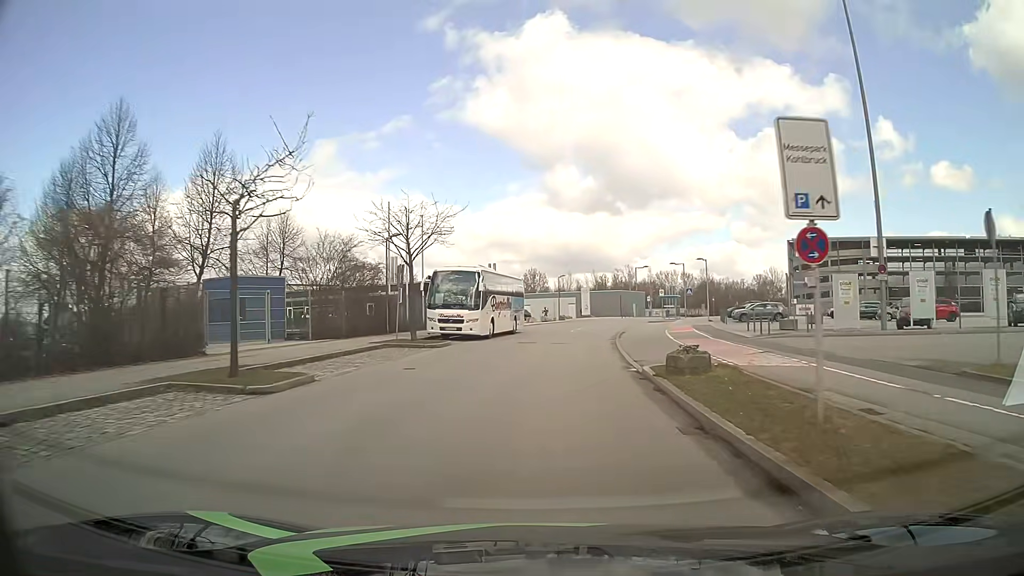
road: residential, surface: asphalt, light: Day
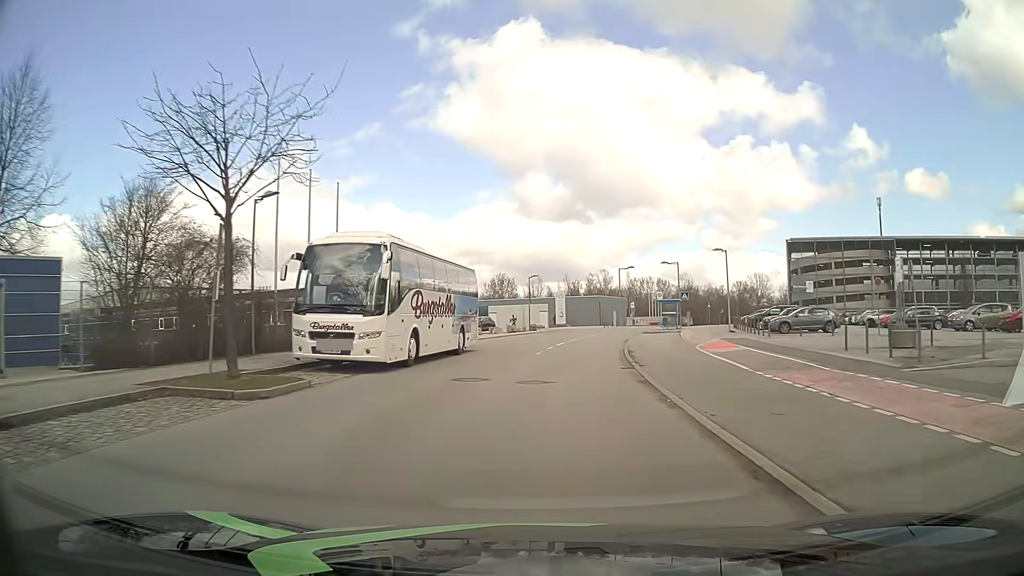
(+0.3, +14.2) m; +3°
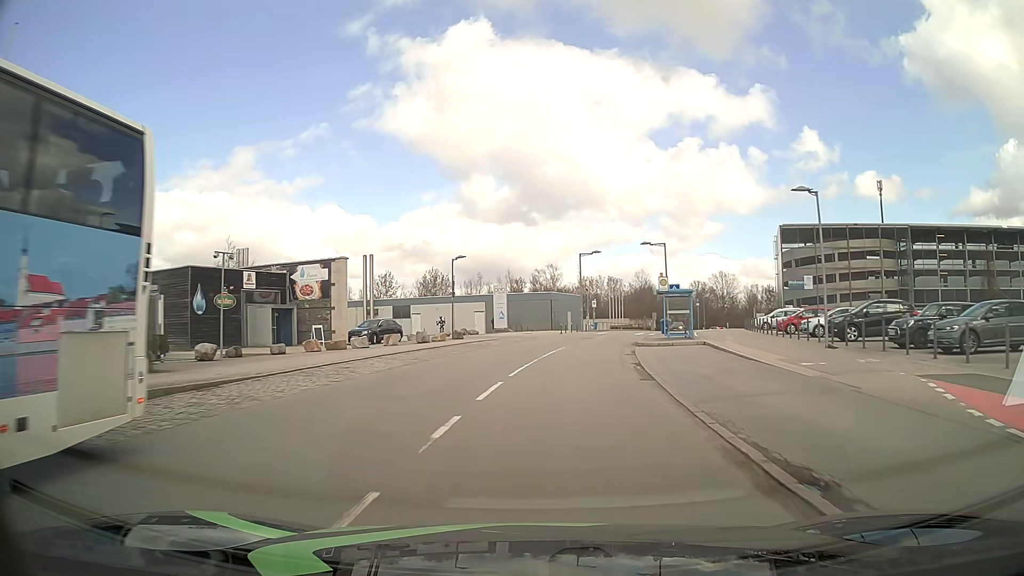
(+0.9, +21.3) m; +5°
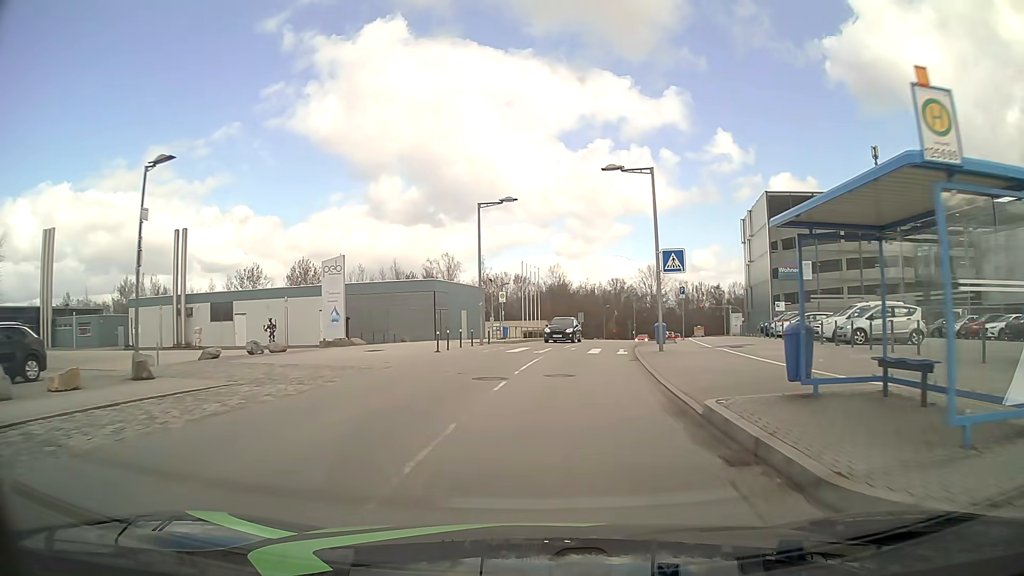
(+1.9, +27.5) m; +8°
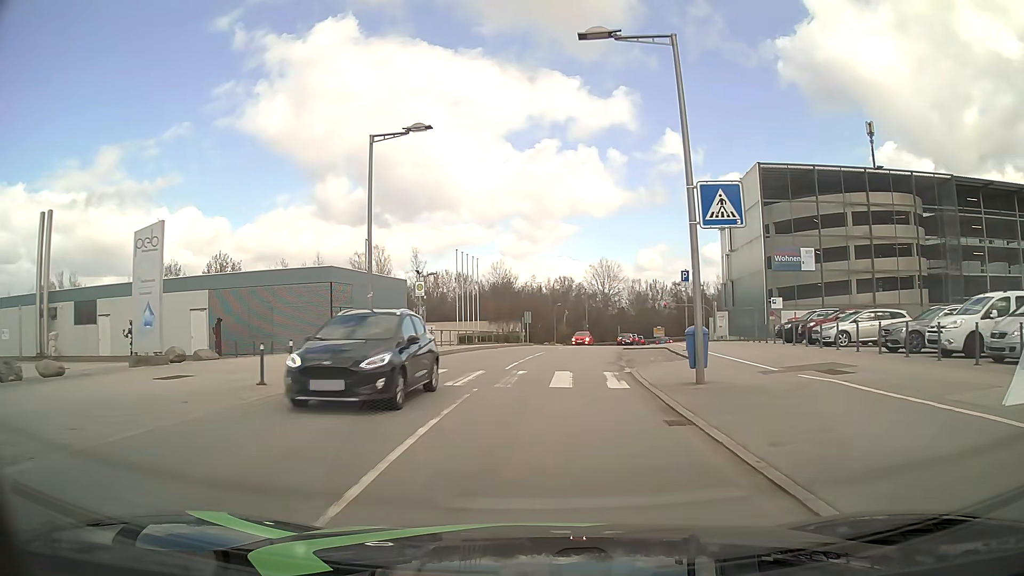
(+0.5, +12.9) m; +5°
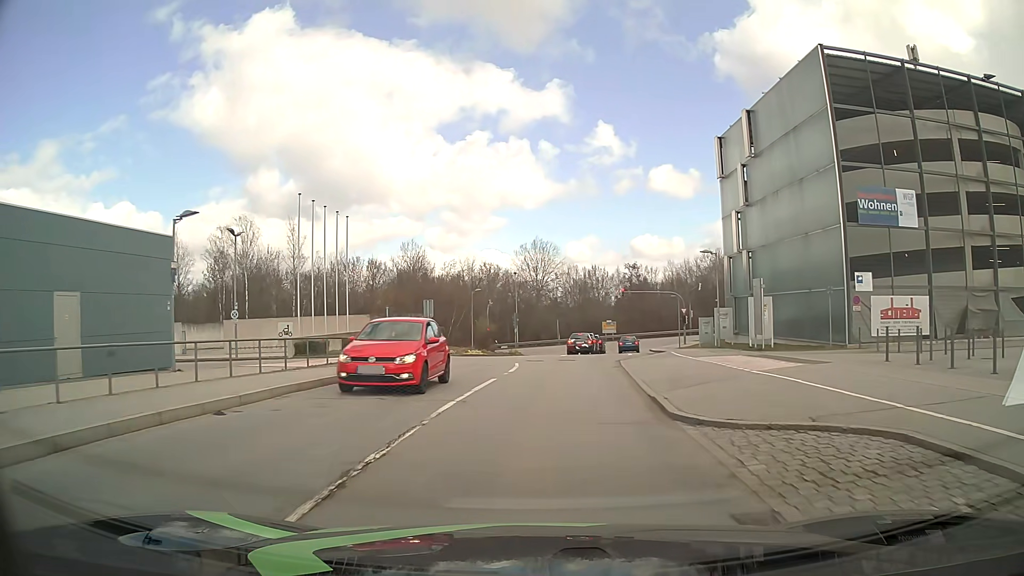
(+1.3, +24.5) m; +6°
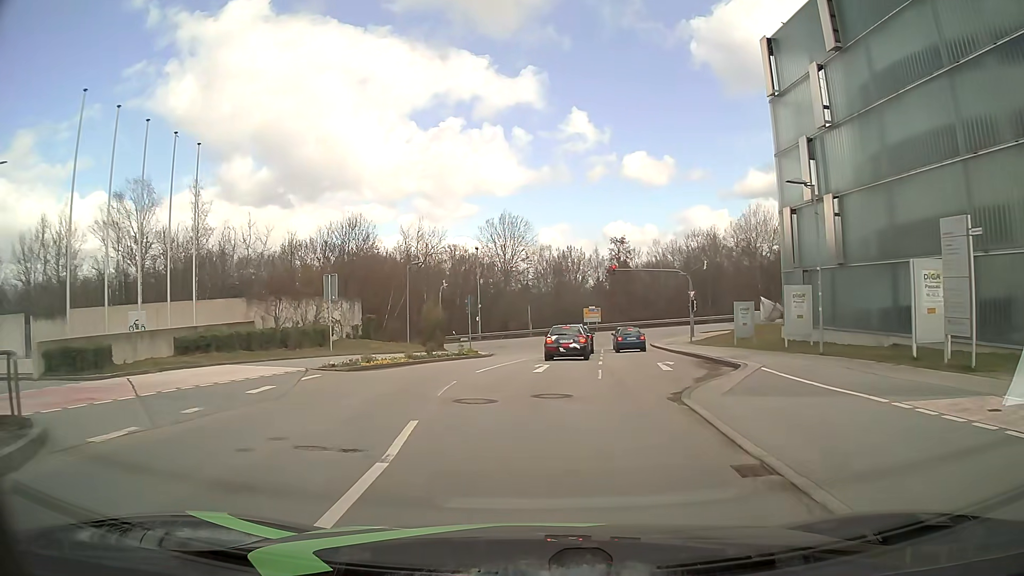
(+0.4, +16.3) m; +2°
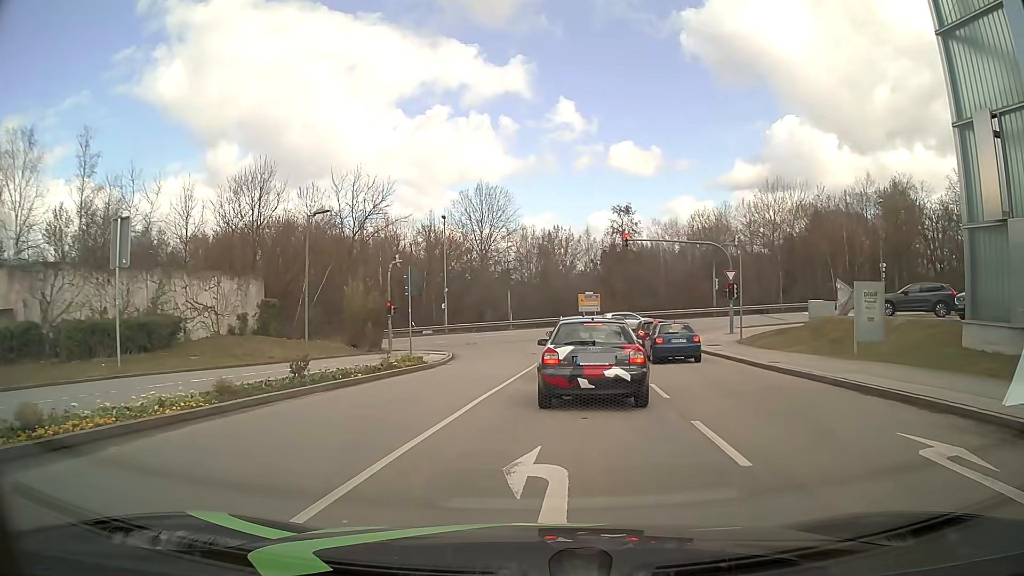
(0.0, +15.2) m; +1°
(0, +10) (+1, +20) (+2, +30) (+2, +40) (-1, +49) (-9, +55) (-19, +56) (-29, +56) (-39, +56) (-49, +56) m
